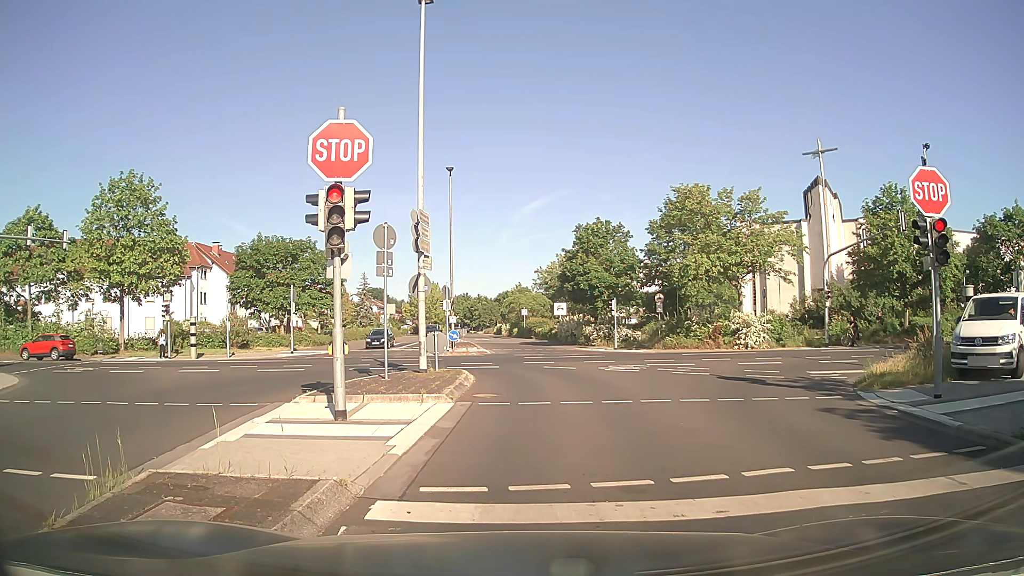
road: residential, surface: asphalt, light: Day
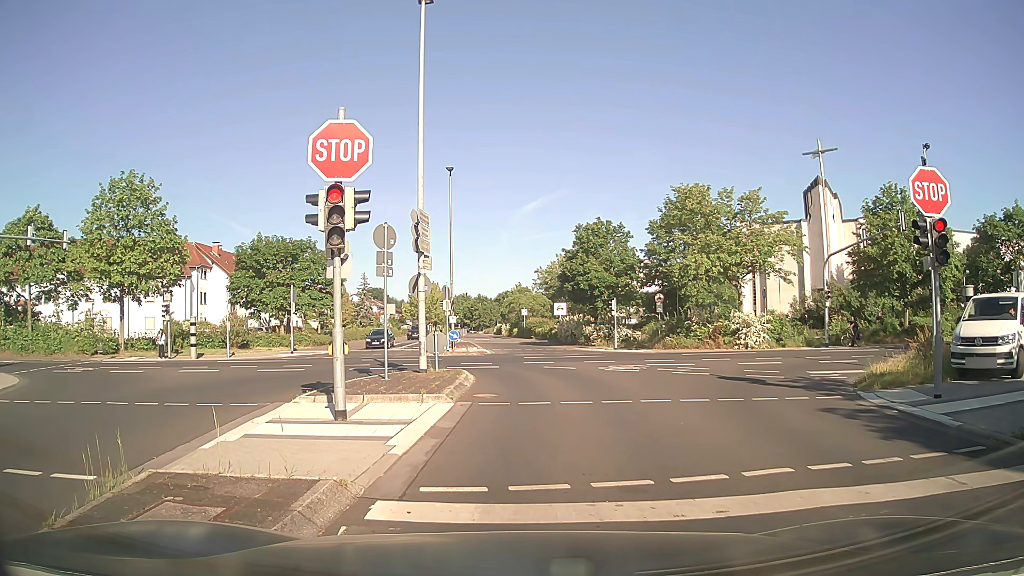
(0.0, 0.0) m; 0°
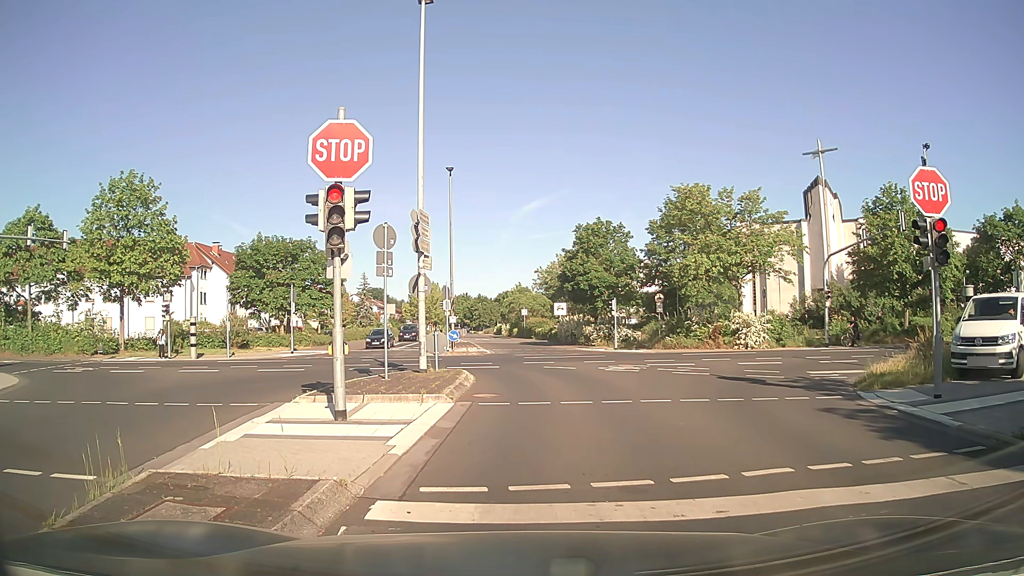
(0.0, 0.0) m; 0°
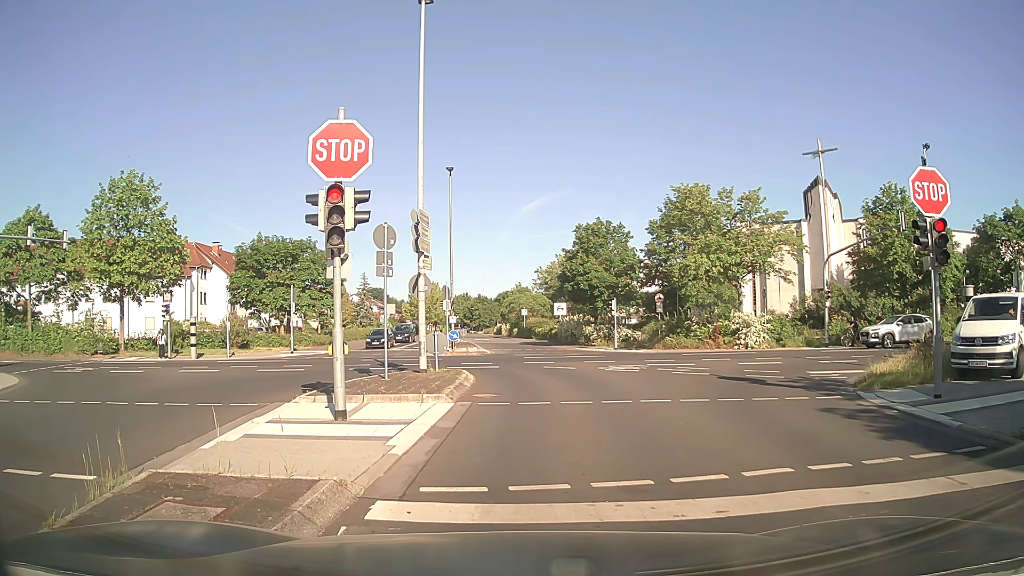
(0.0, 0.0) m; 0°
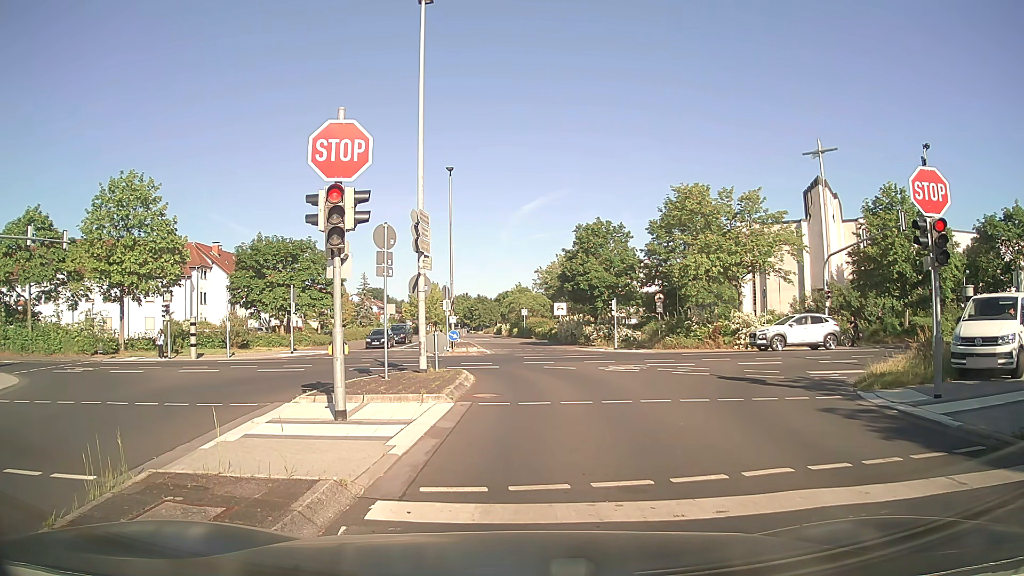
(0.0, 0.0) m; 0°
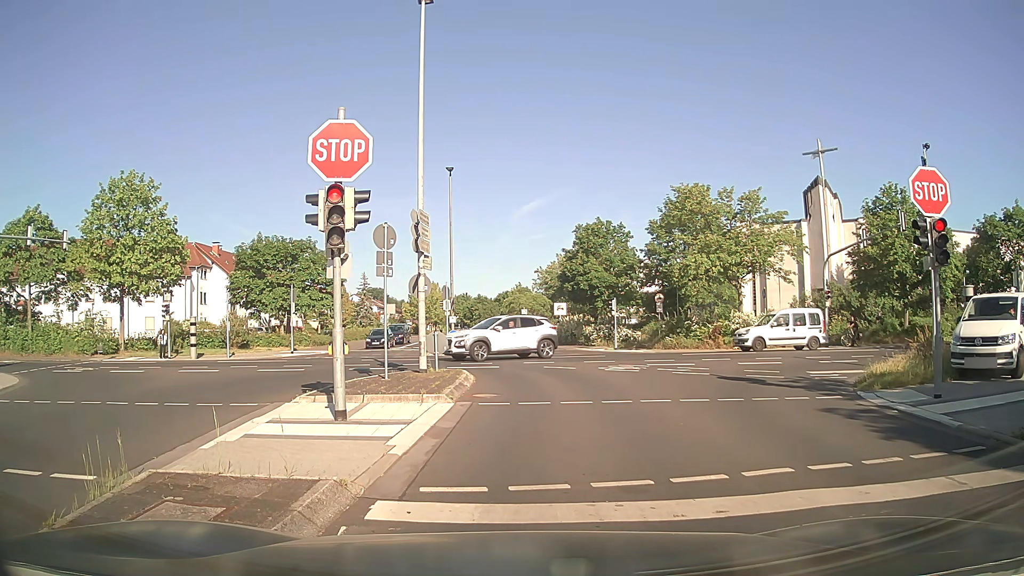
(0.0, 0.0) m; 0°
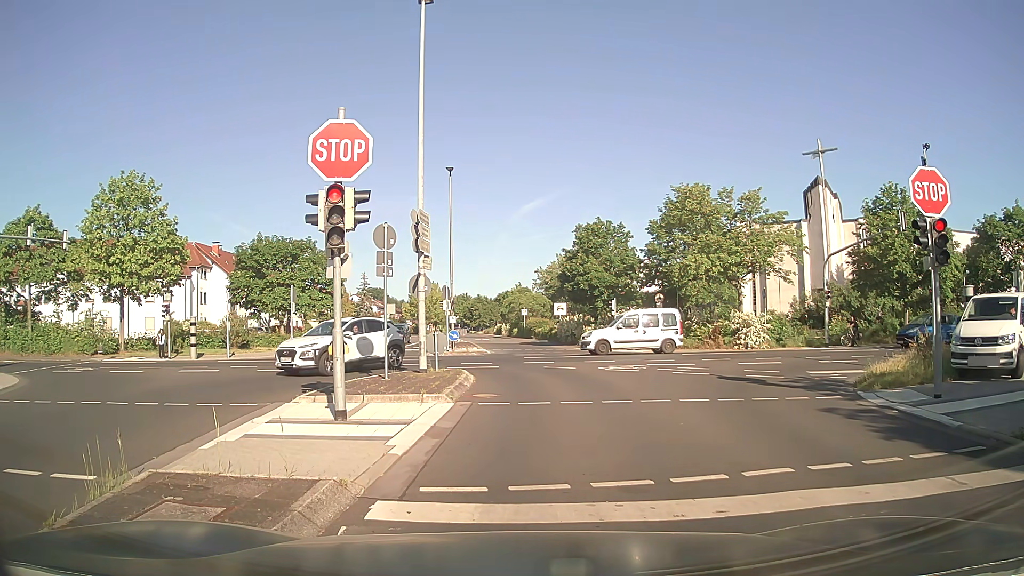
(0.0, 0.0) m; 0°
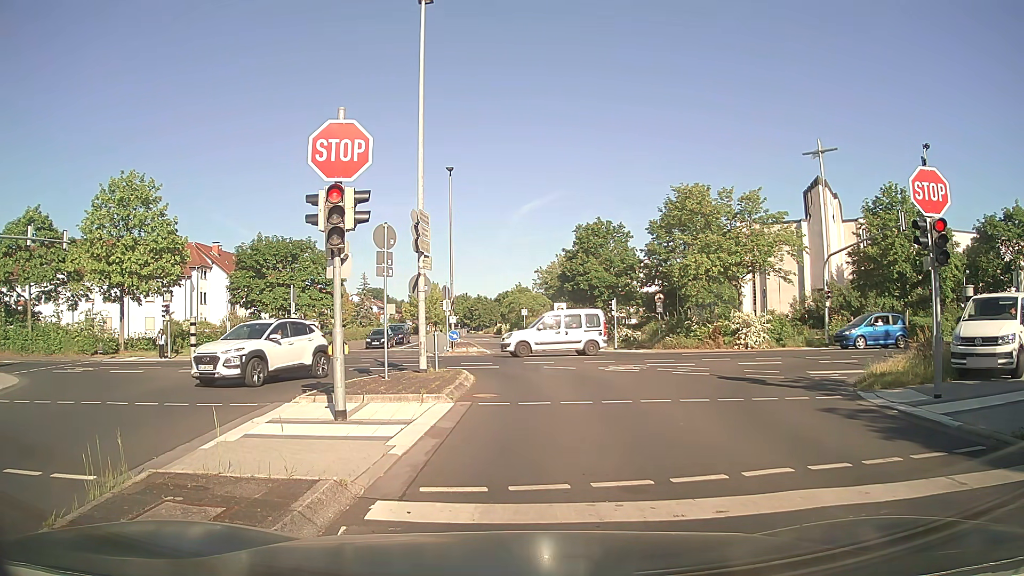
(0.0, 0.0) m; 0°
(0, +10) (0, +20) (-5, +28) (-14, +32) (-24, +33) (-34, +33) (-44, +32) (-54, +32) (-64, +31) (-74, +30) m
